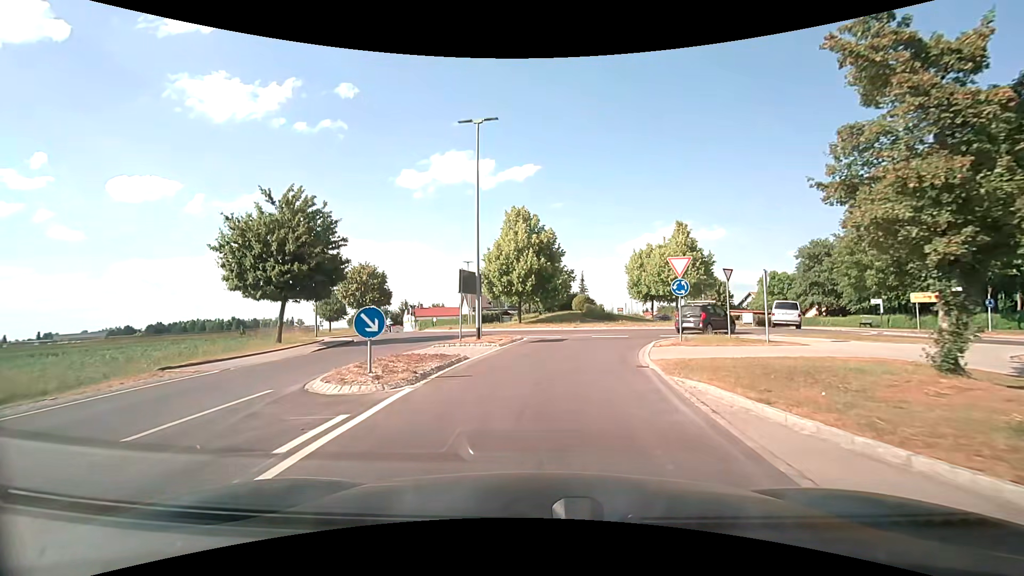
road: secondary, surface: asphalt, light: Day
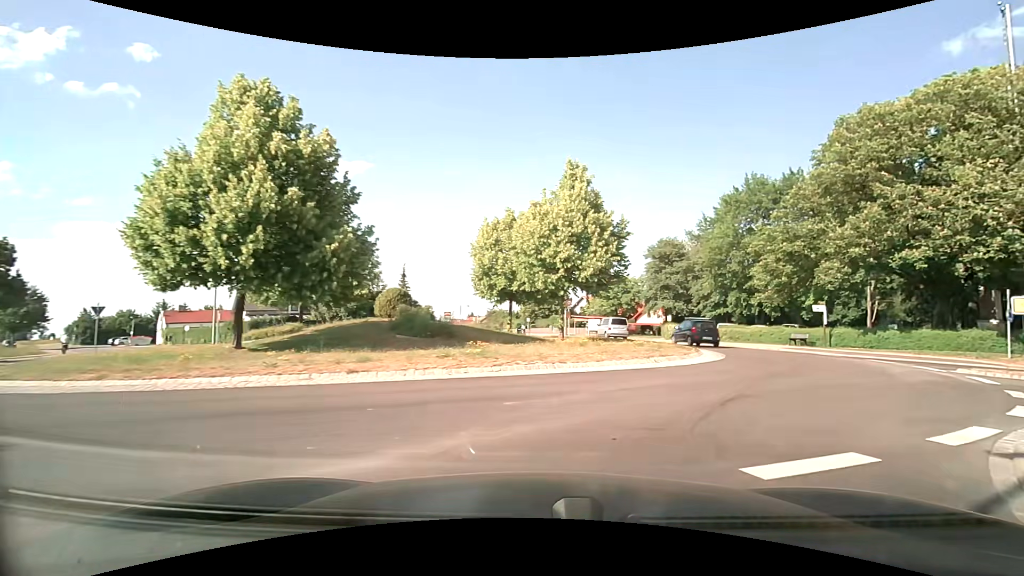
(+1.5, +19.5) m; +18°
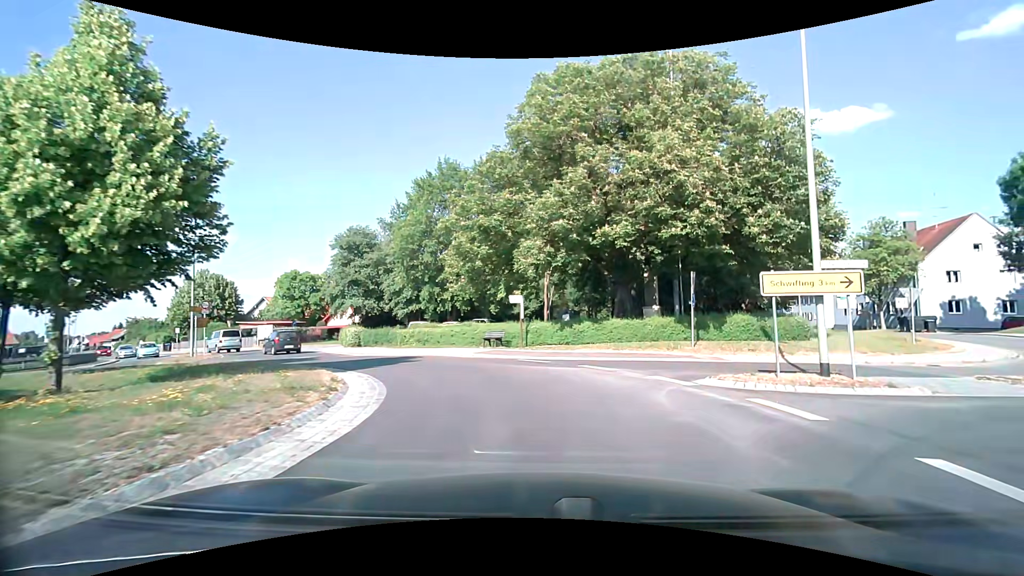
(+3.1, +9.6) m; +34°
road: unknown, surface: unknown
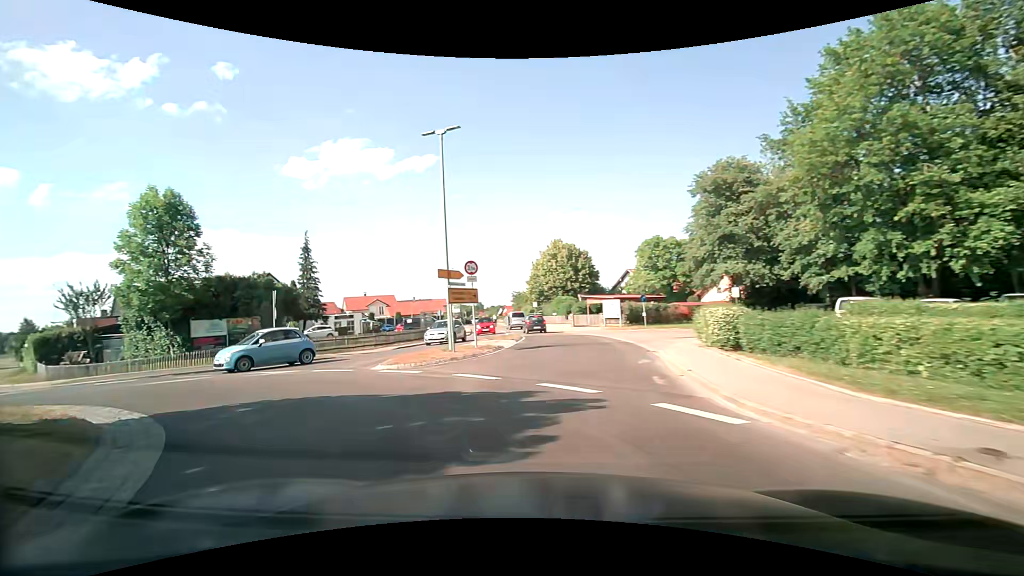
(-4.3, +18.1) m; -39°
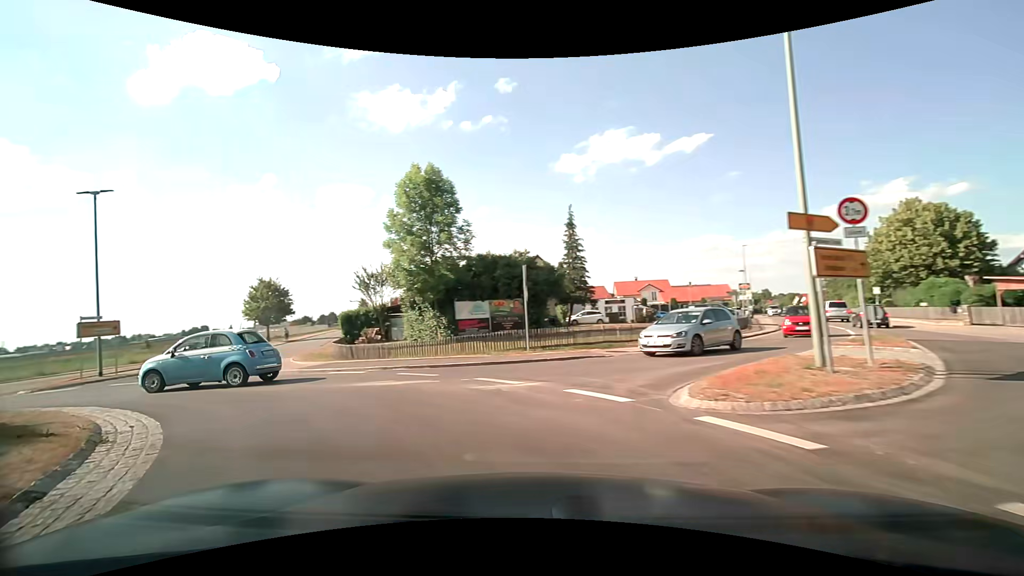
(-2.0, +7.7) m; -30°
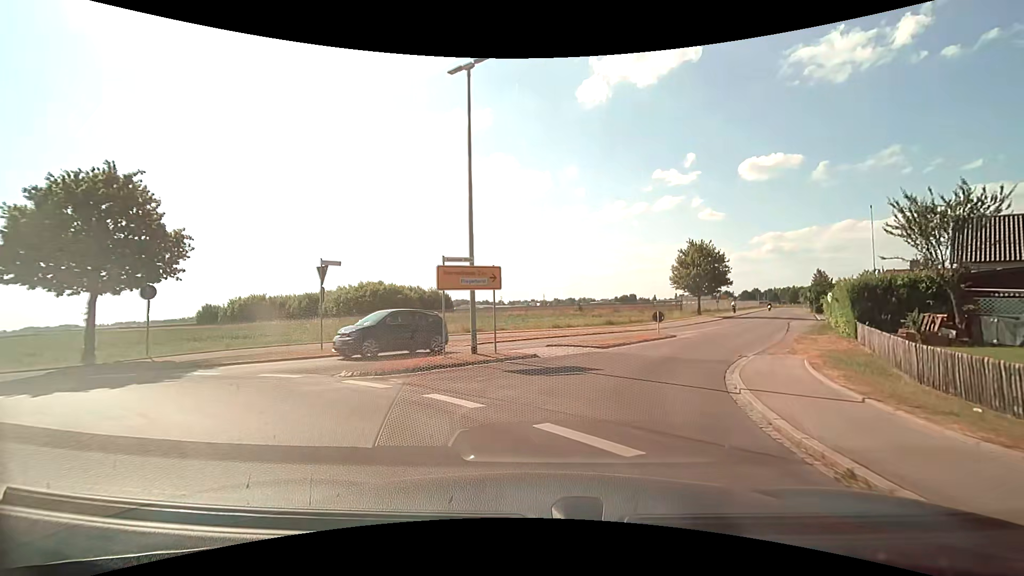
(-7.9, +13.8) m; -48°
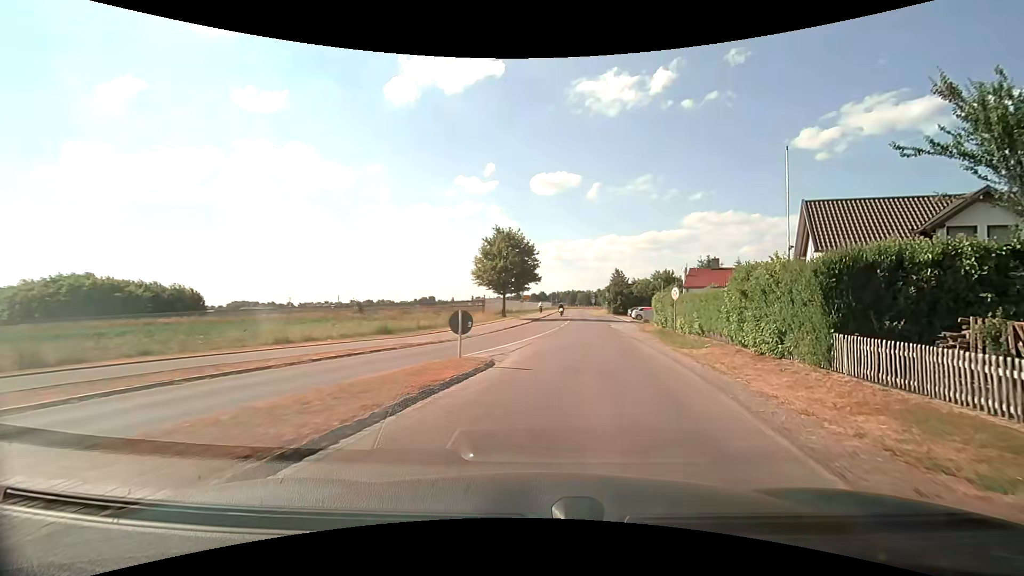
(+2.5, +14.8) m; +22°
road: unclassified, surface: asphalt
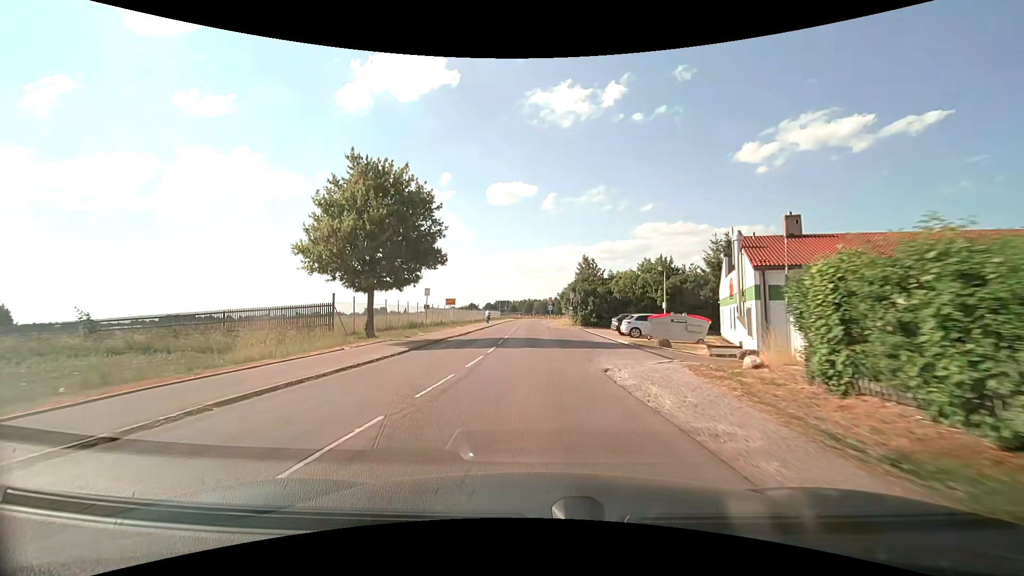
(+3.4, +27.2) m; +6°
(0, +10) (0, +20) (0, +30) (0, +40) (-1, +50) (-1, +60) (-1, +70) (-1, +80) (-1, +90) (-1, +100) m
